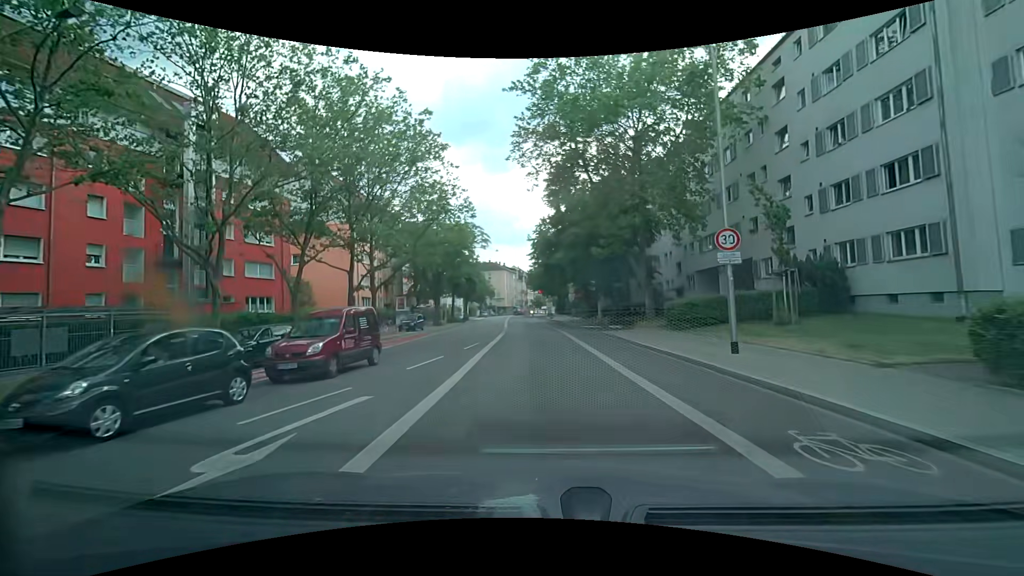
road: secondary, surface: asphalt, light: Day
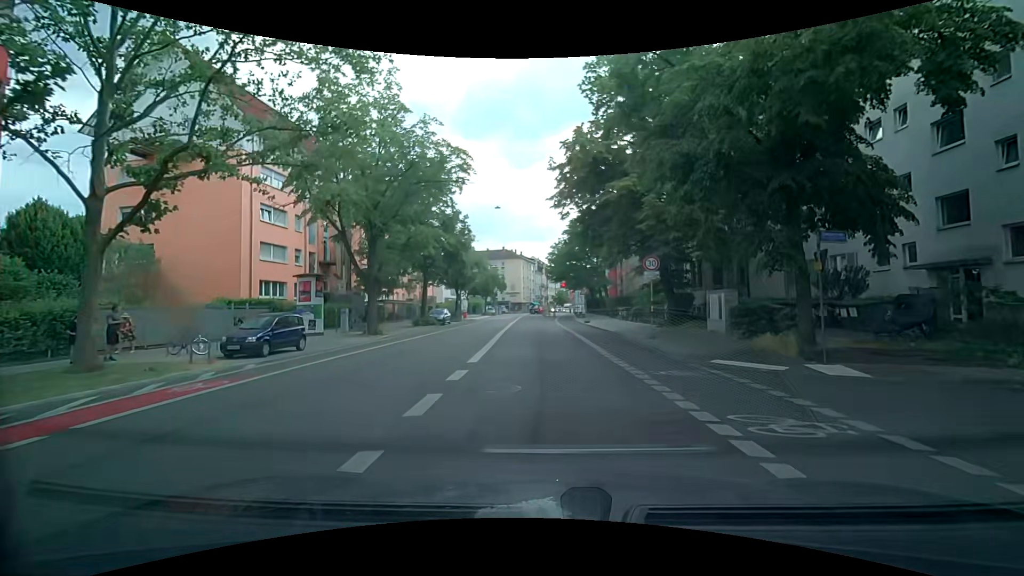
(-1.0, +26.9) m; -2°
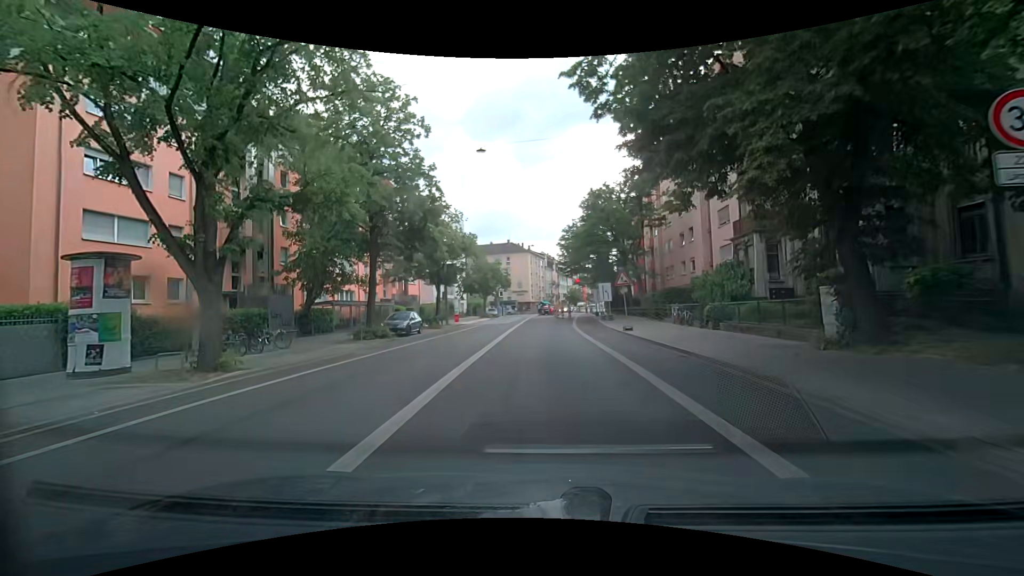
(-0.2, +14.8) m; -1°
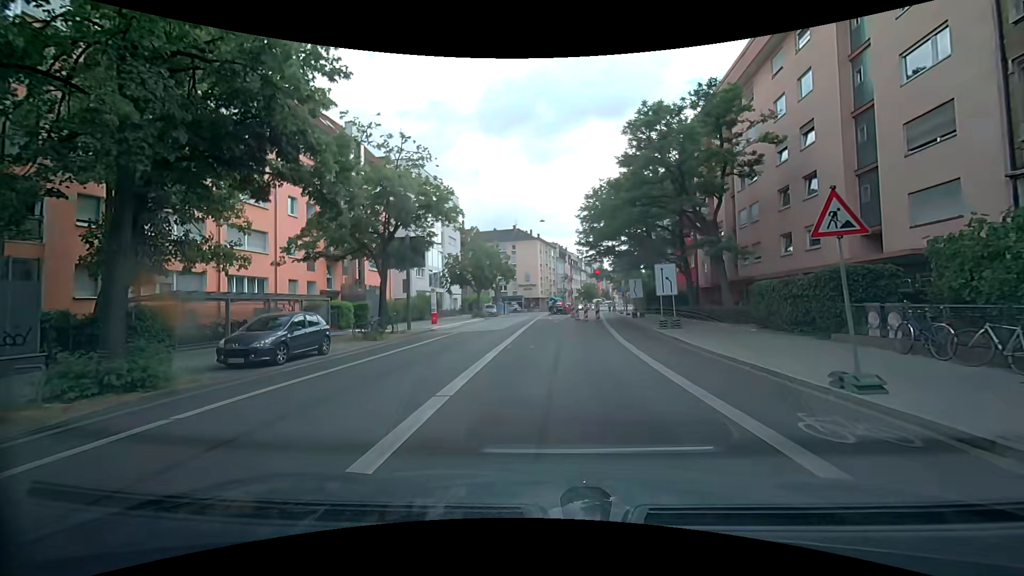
(-0.6, +16.8) m; -3°
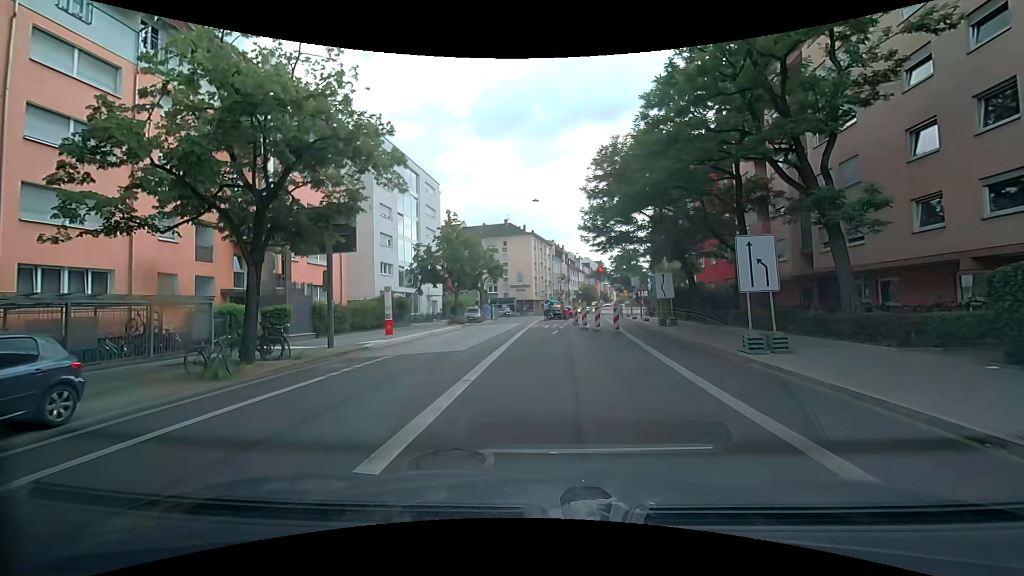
(+0.4, +10.7) m; +2°
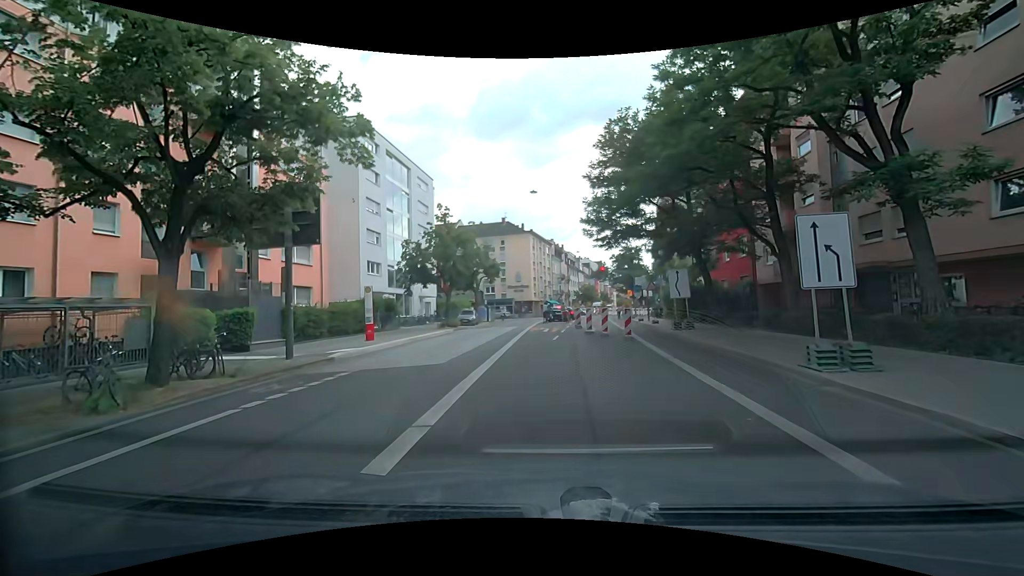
(0.0, +3.2) m; +1°
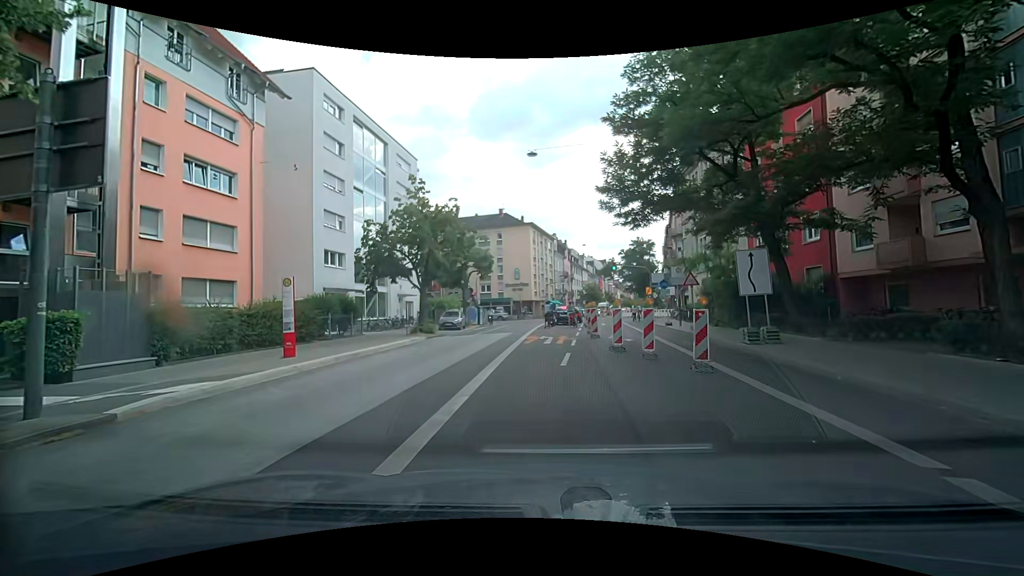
(-0.1, +8.6) m; 0°
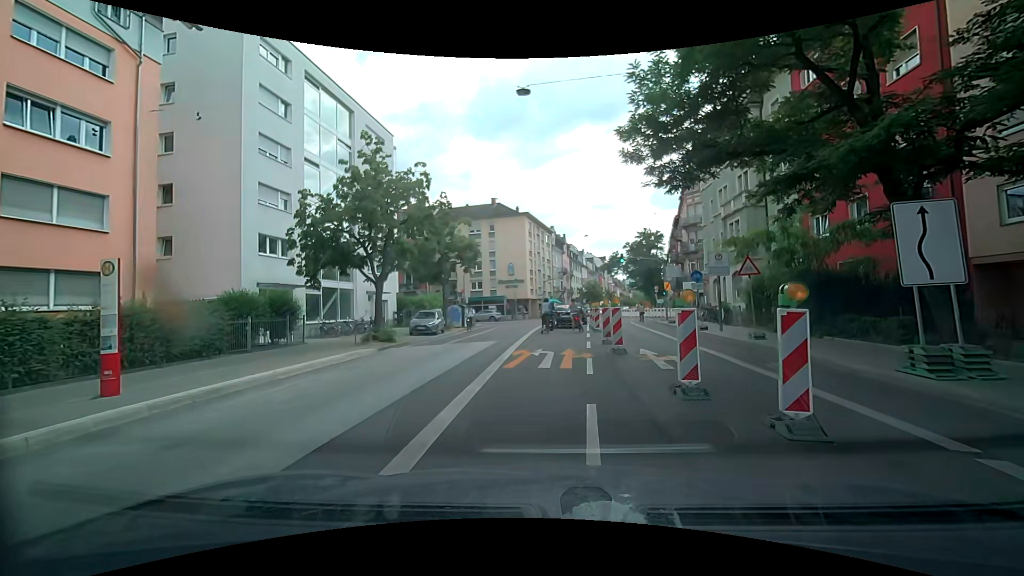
(-0.1, +7.5) m; 0°
